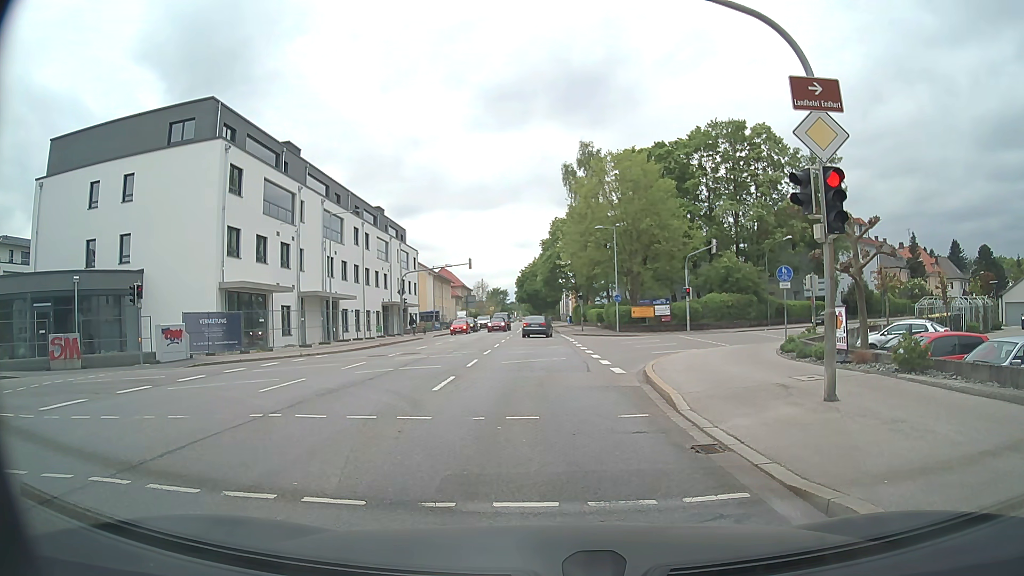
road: secondary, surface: asphalt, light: Day
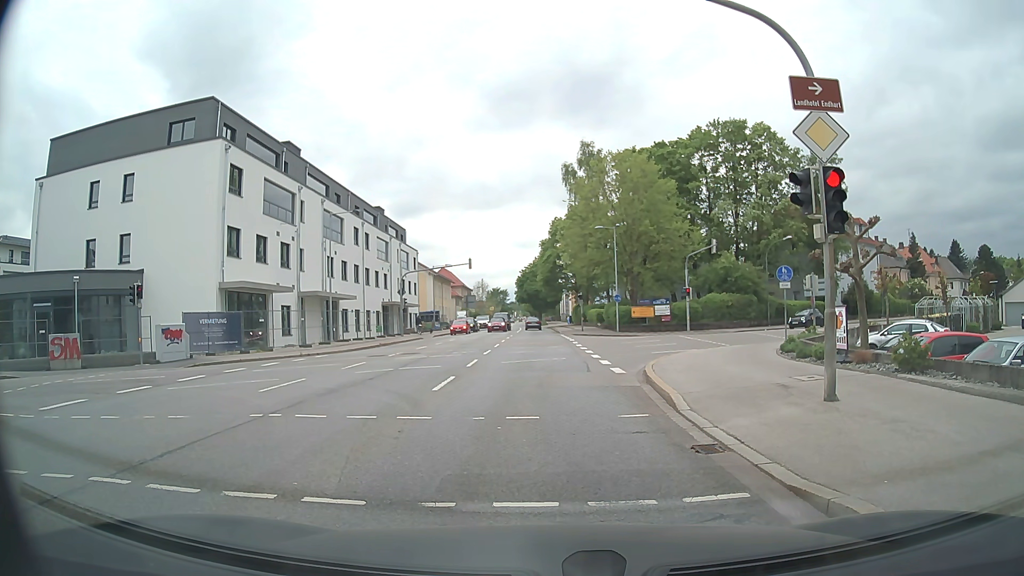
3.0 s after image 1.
(0.0, 0.0) m; 0°
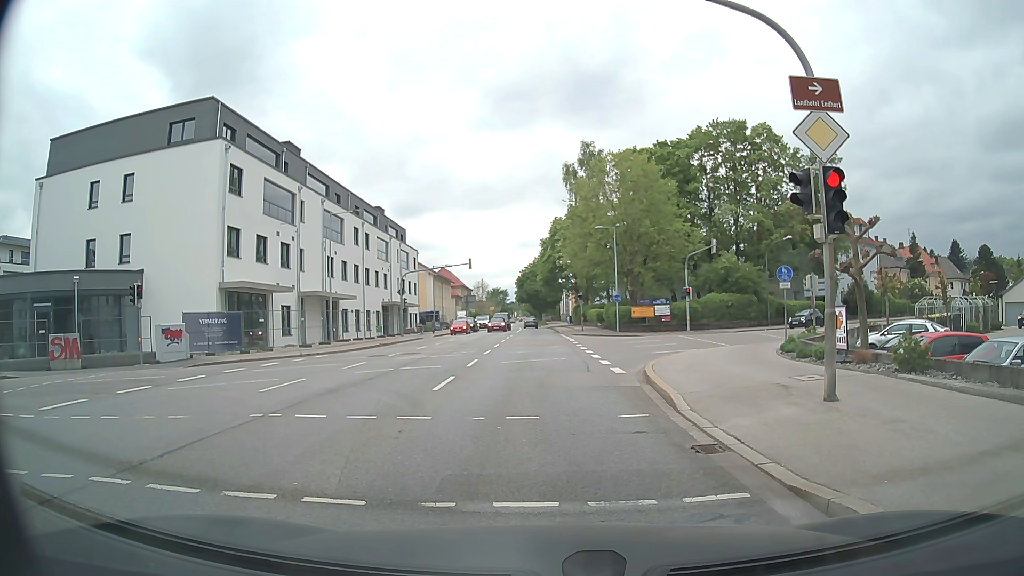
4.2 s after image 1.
(0.0, 0.0) m; 0°
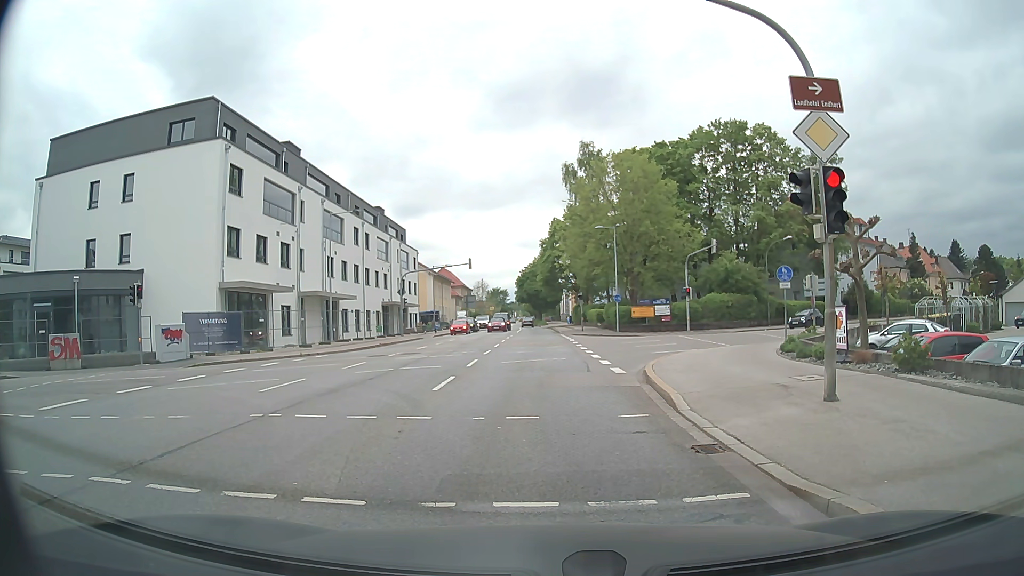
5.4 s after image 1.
(0.0, 0.0) m; 0°
